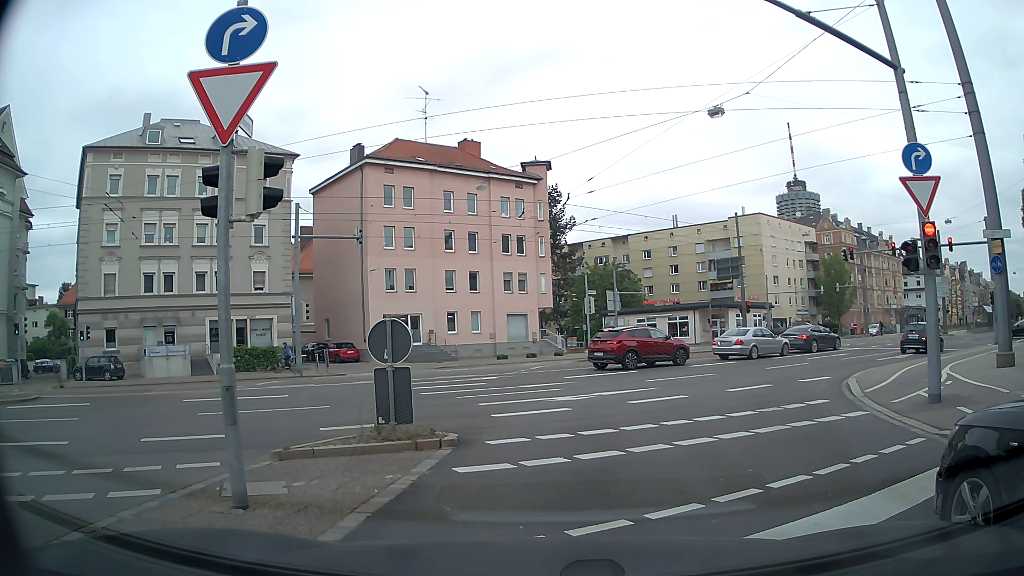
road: secondary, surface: asphalt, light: Day
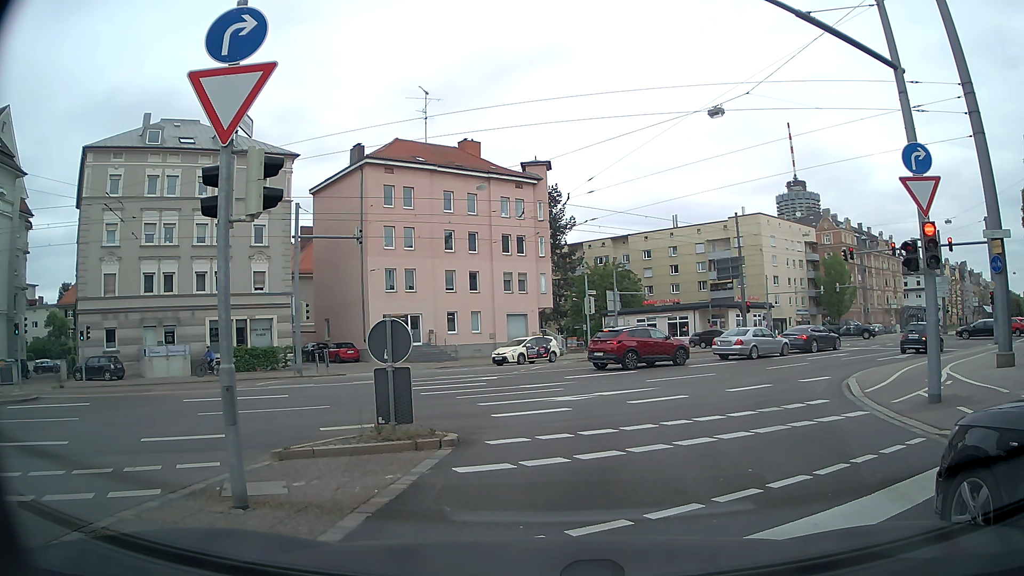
(0.0, 0.0) m; 0°
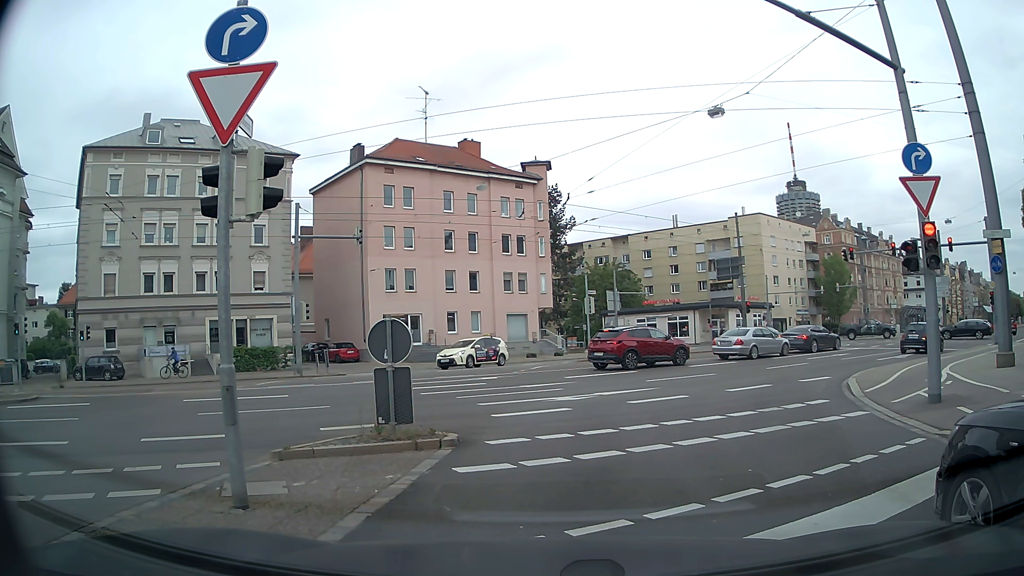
(0.0, 0.0) m; 0°
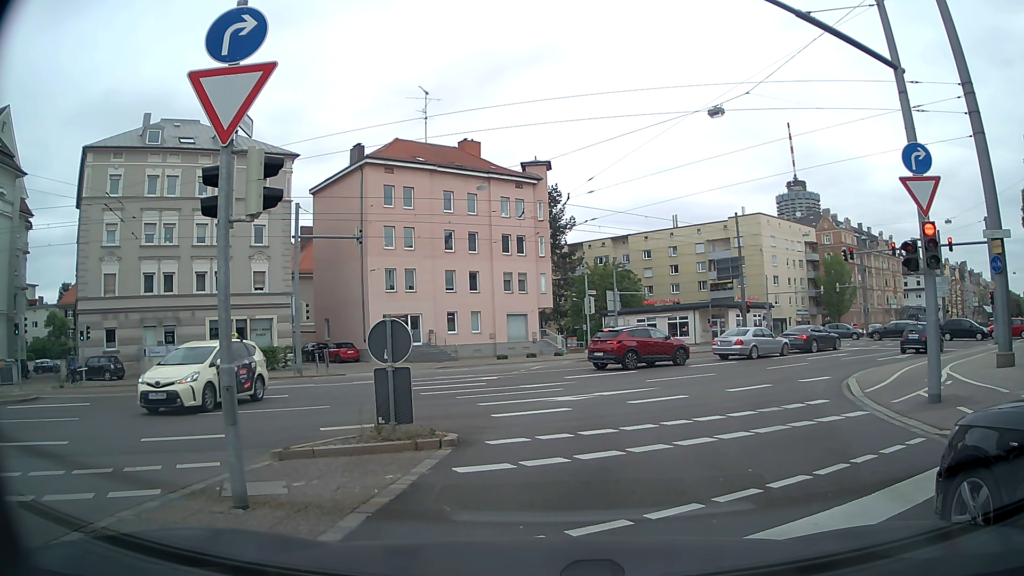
(0.0, 0.0) m; 0°
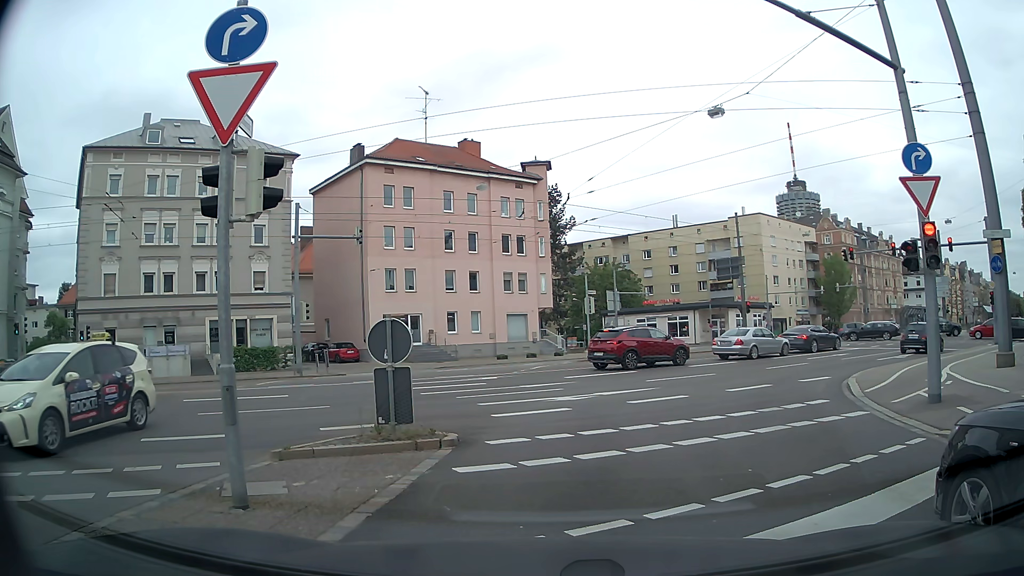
(0.0, 0.0) m; 0°
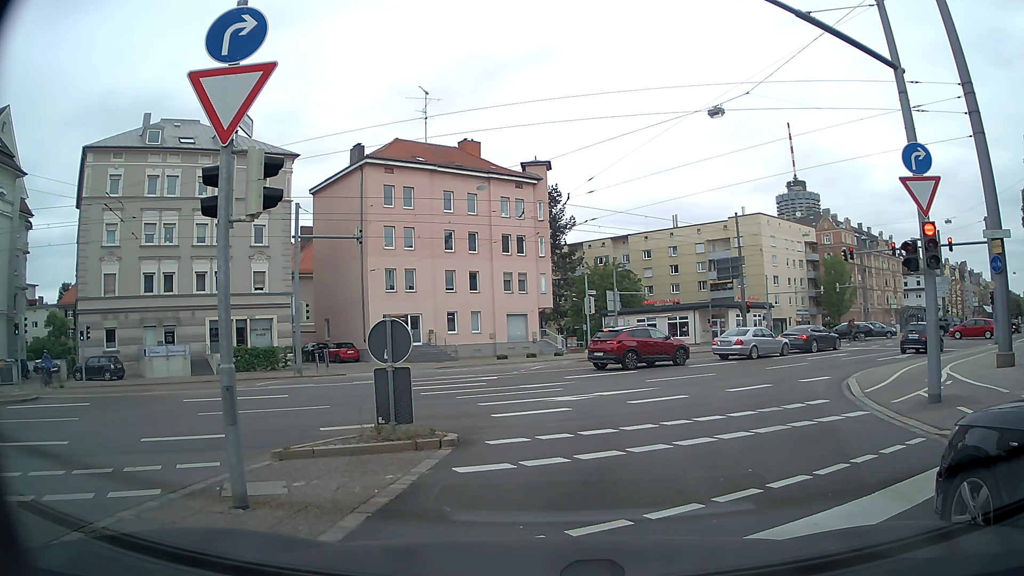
(0.0, 0.0) m; 0°
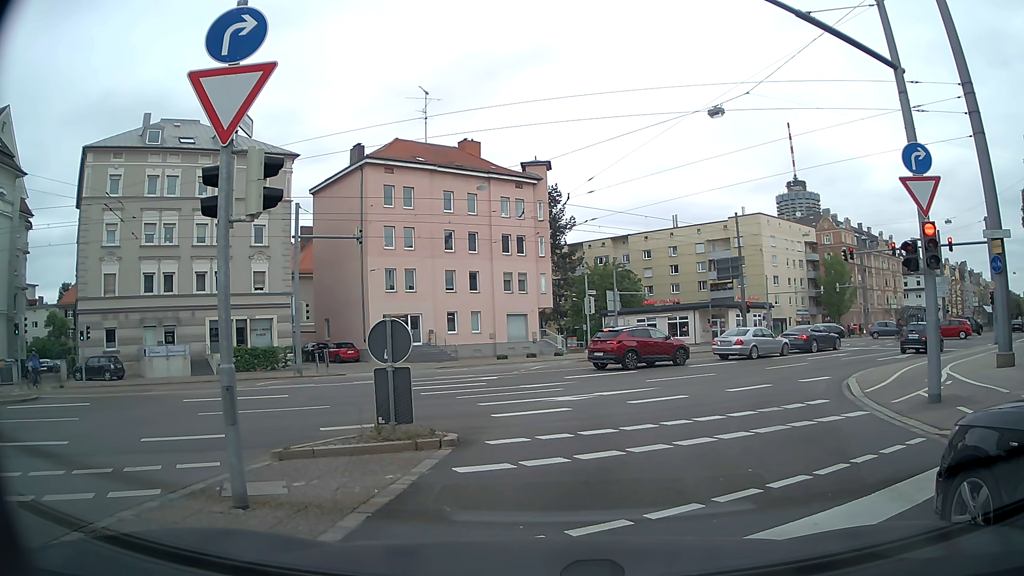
(0.0, 0.0) m; 0°
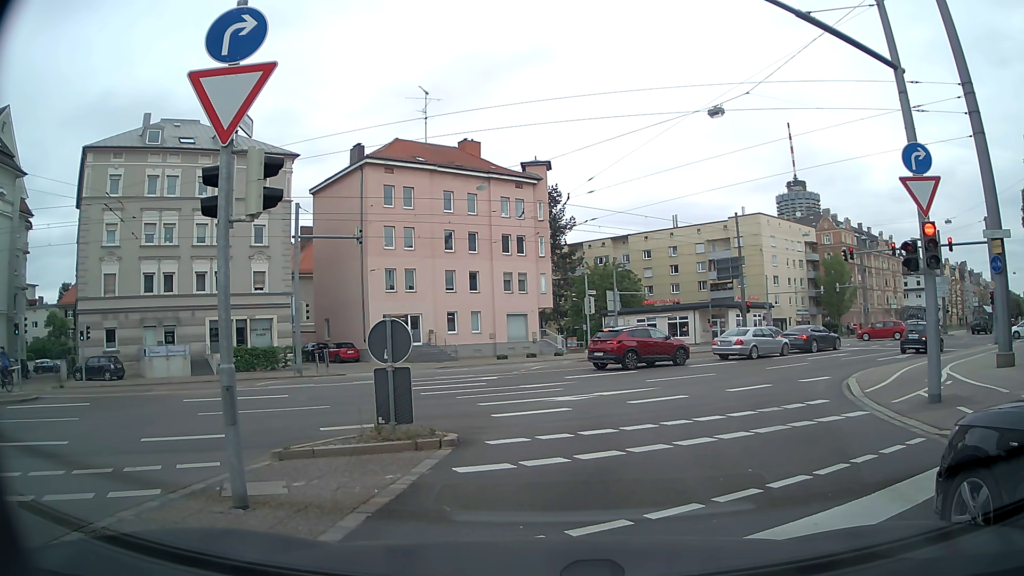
(0.0, 0.0) m; 0°
(0, +10) (+3, +20) (+8, +28) (+16, +34) (+24, +41) (+31, +47) (+39, +54) (+46, +60) (+54, +67) (+62, +73) m
